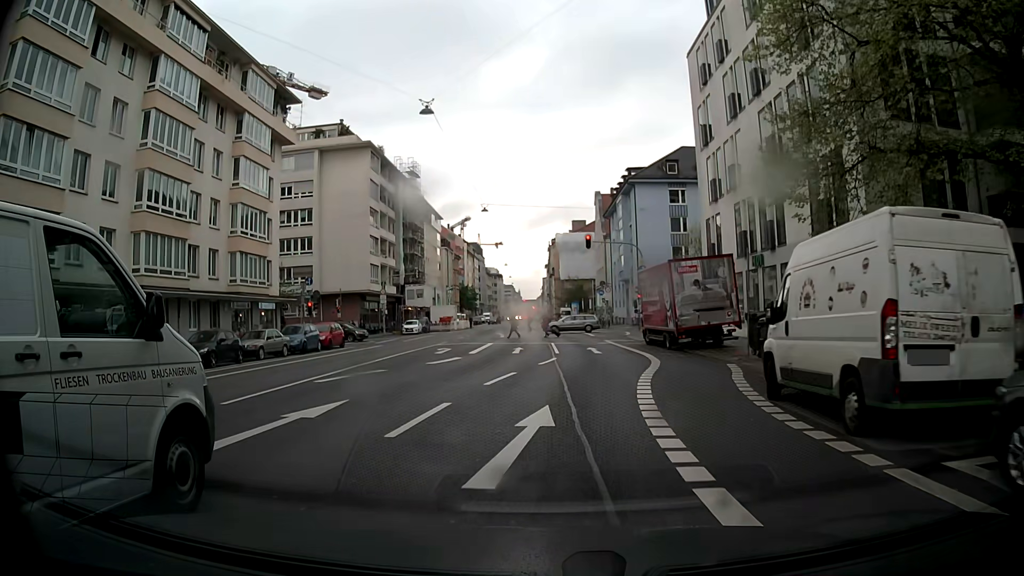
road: secondary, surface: asphalt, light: Day
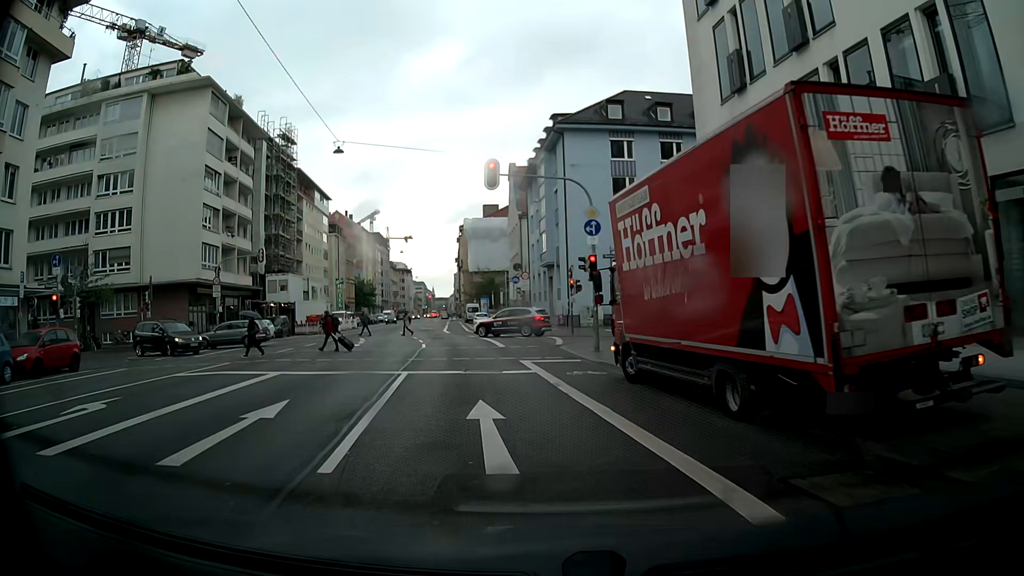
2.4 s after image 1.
(+1.3, +19.3) m; +6°
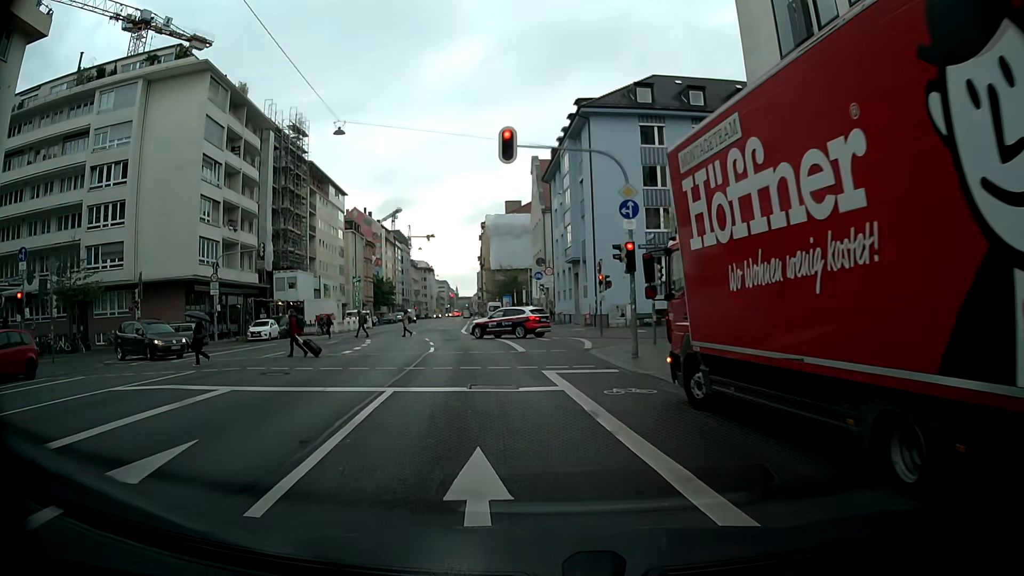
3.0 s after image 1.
(0.0, +3.8) m; -2°
